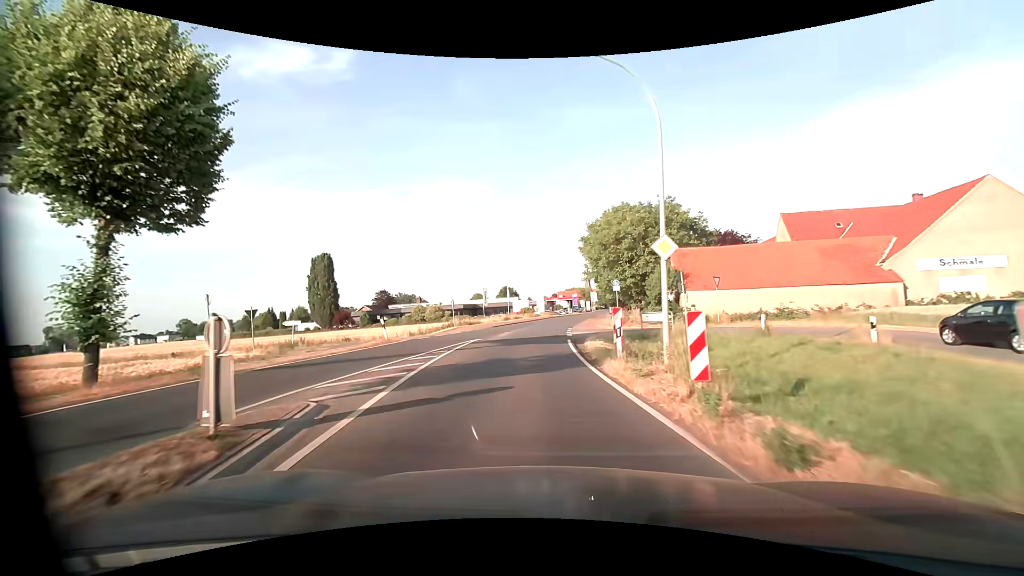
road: primary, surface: asphalt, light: Day
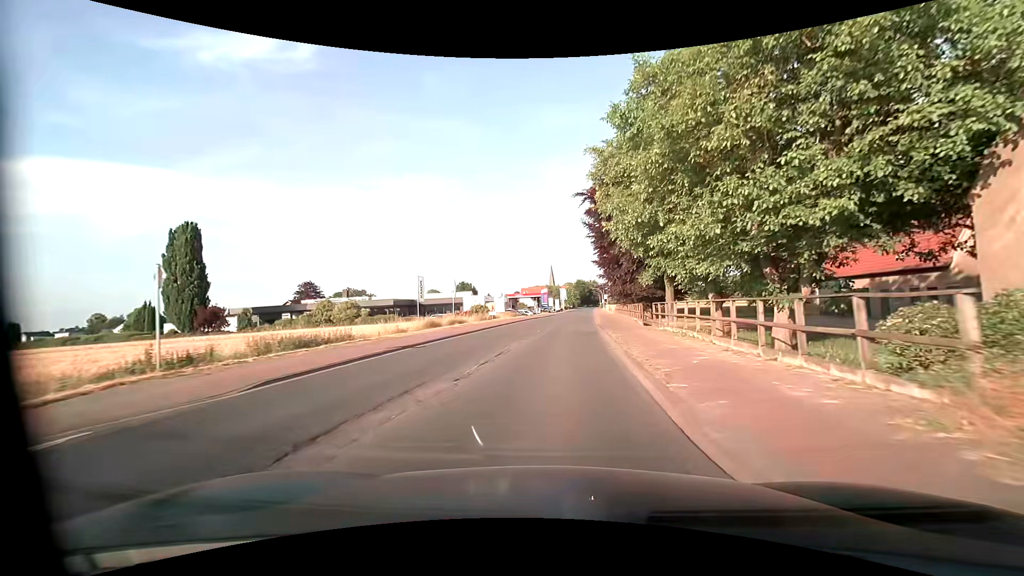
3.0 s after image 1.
(-0.2, +32.9) m; +4°
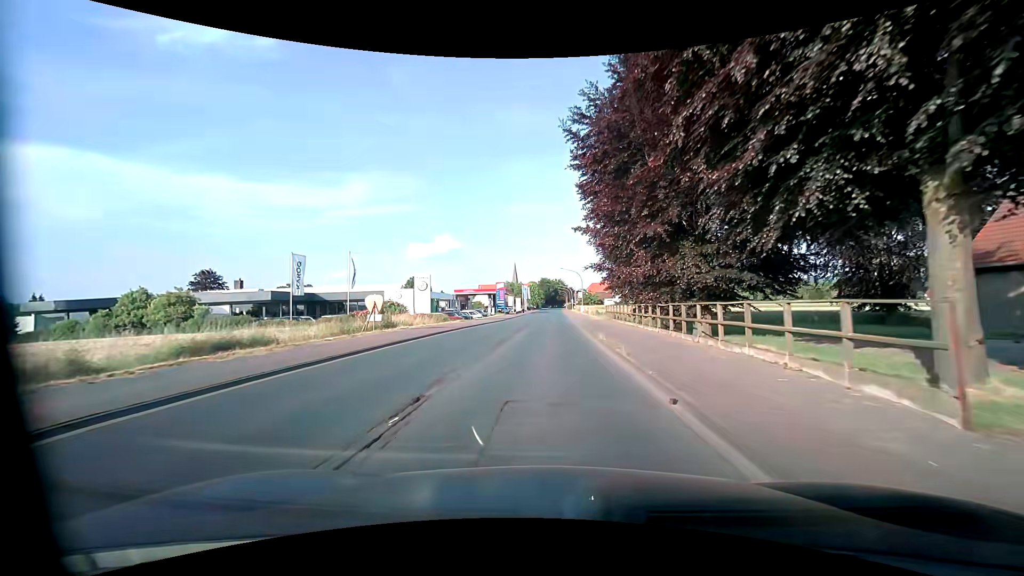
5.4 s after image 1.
(+1.3, +28.2) m; +3°
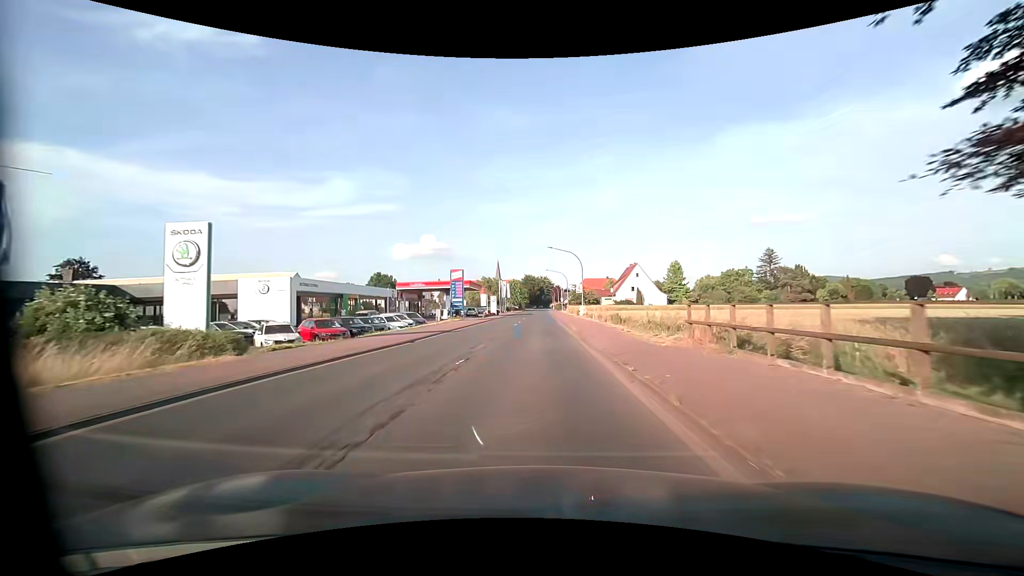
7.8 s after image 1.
(+1.1, +30.5) m; +2°
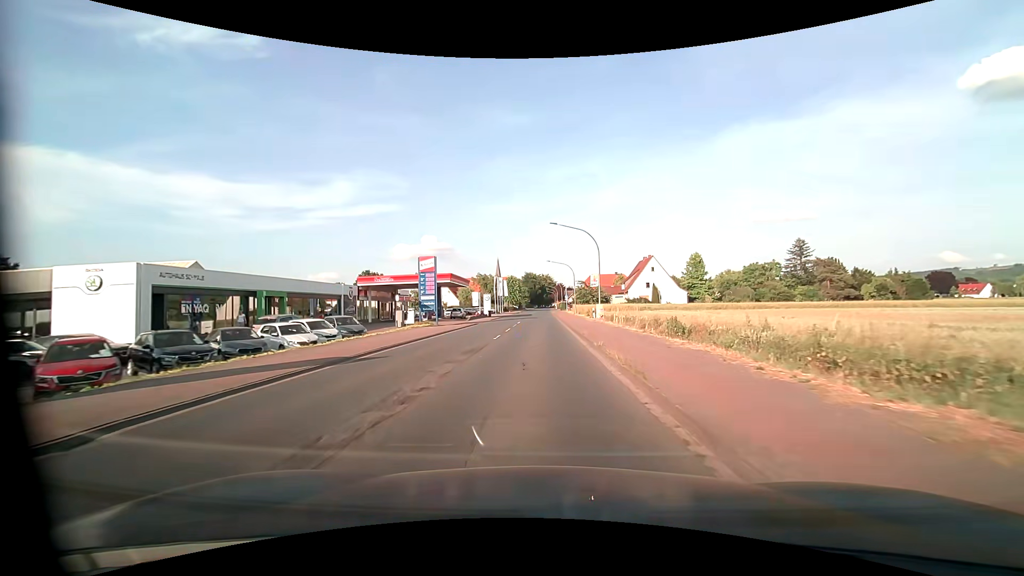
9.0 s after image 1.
(+0.1, +15.4) m; 0°
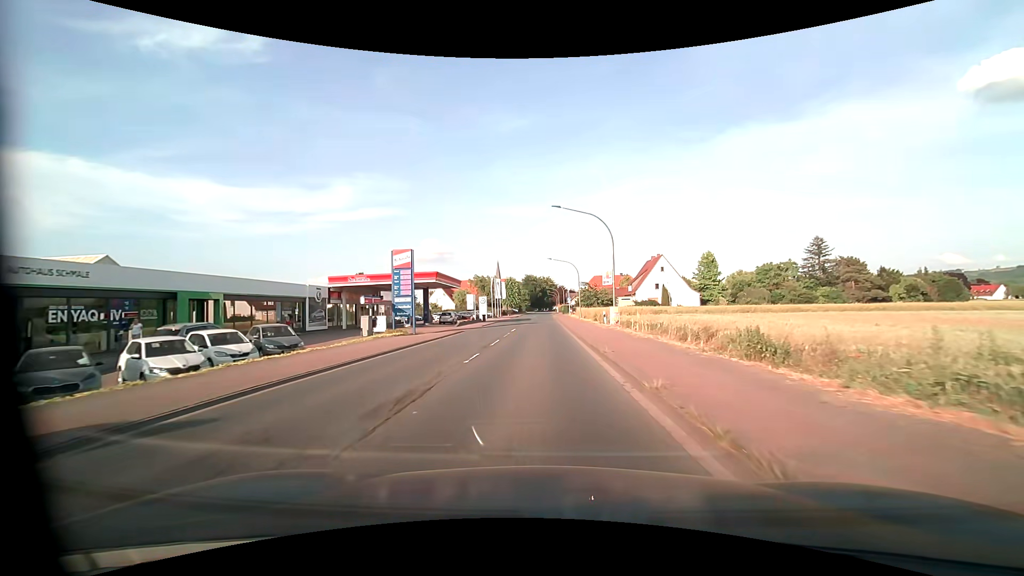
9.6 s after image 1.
(0.0, +7.7) m; 0°
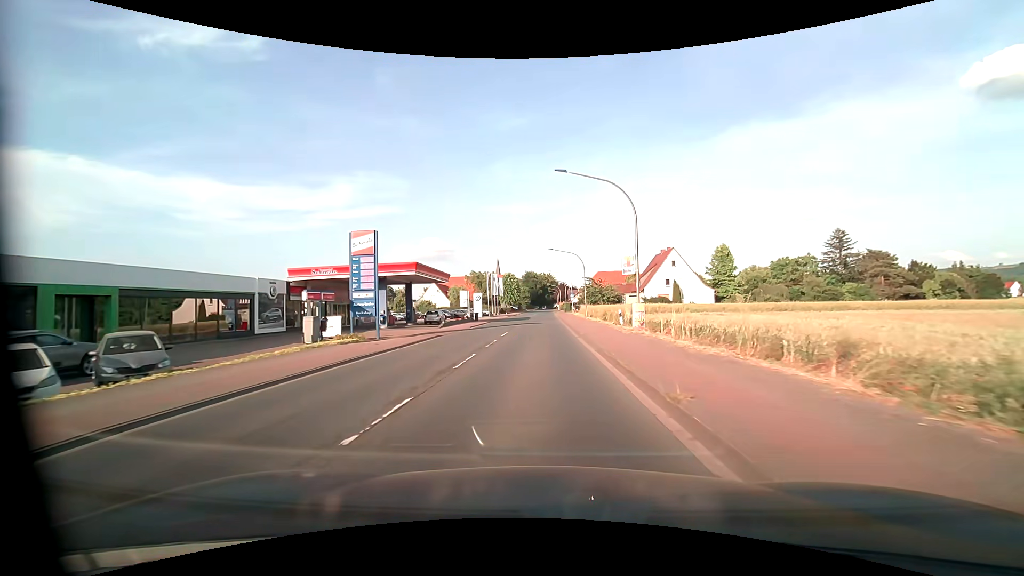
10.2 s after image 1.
(0.0, +7.7) m; 0°
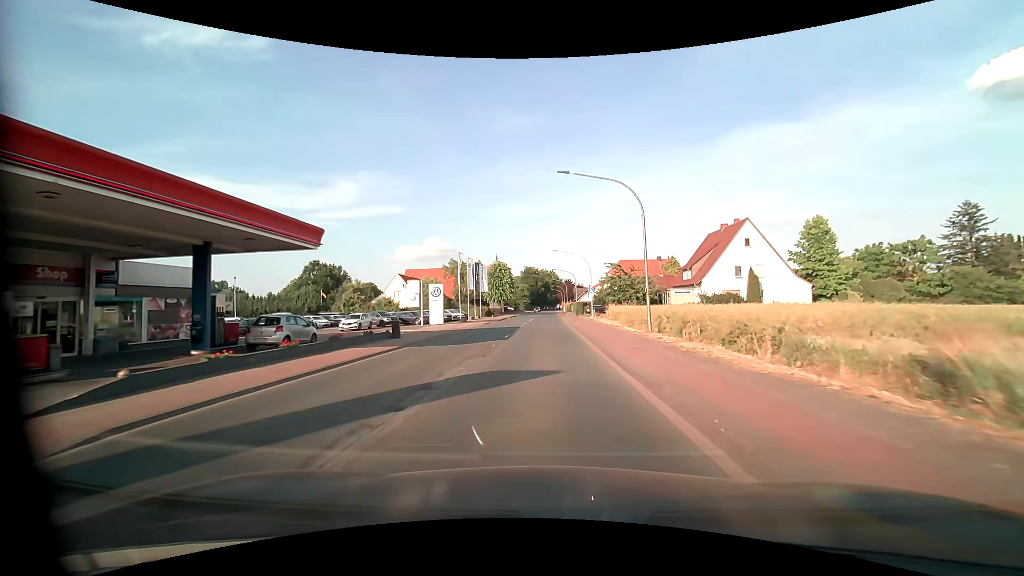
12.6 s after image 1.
(-0.1, +31.5) m; 0°
(0, +10) (0, +20) (0, +30) (0, +40) (0, +50) (0, +60) (0, +70) (0, +80) (0, +90) (0, +100) m
